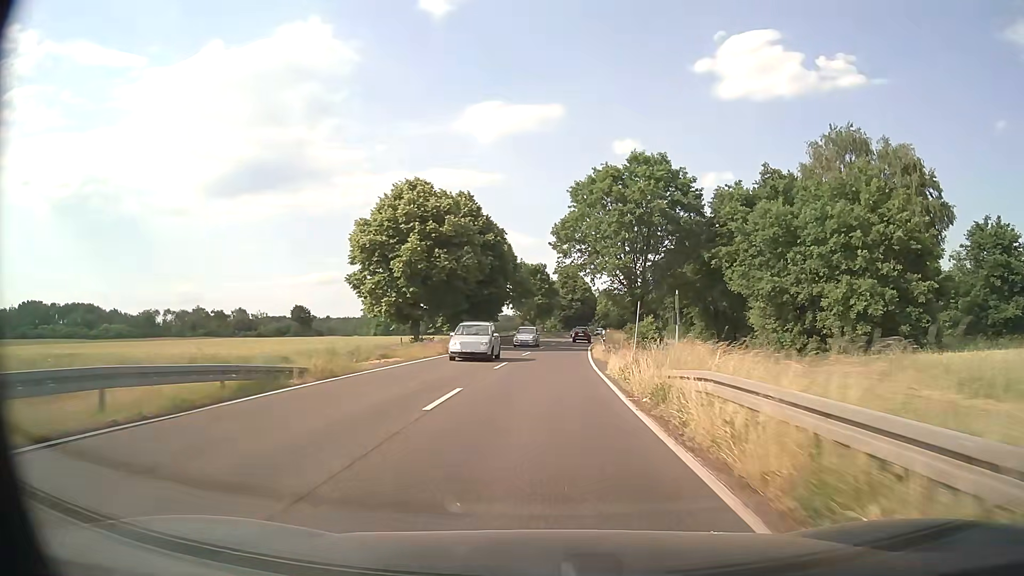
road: primary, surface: asphalt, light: Day
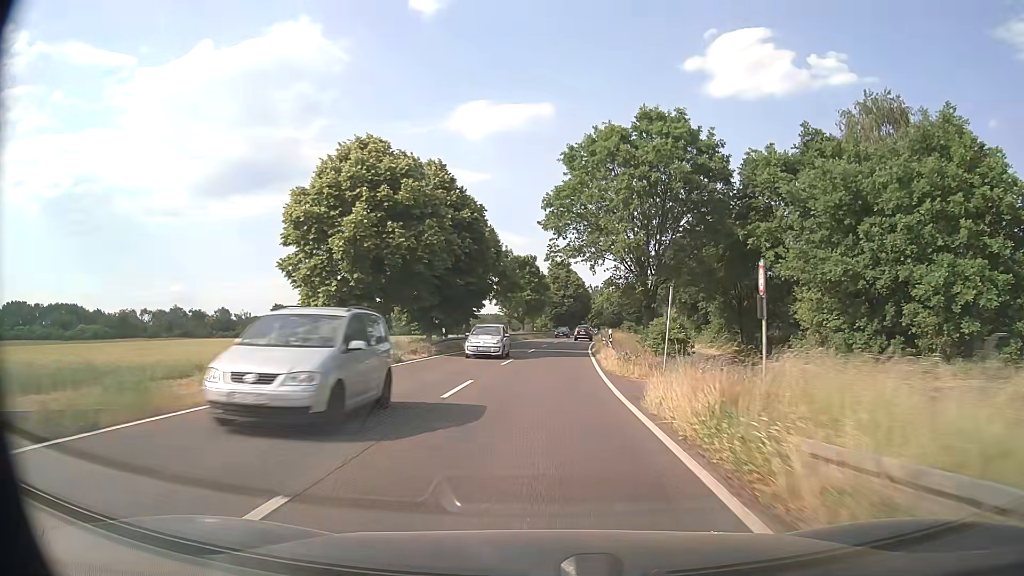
(+0.1, +10.2) m; +1°
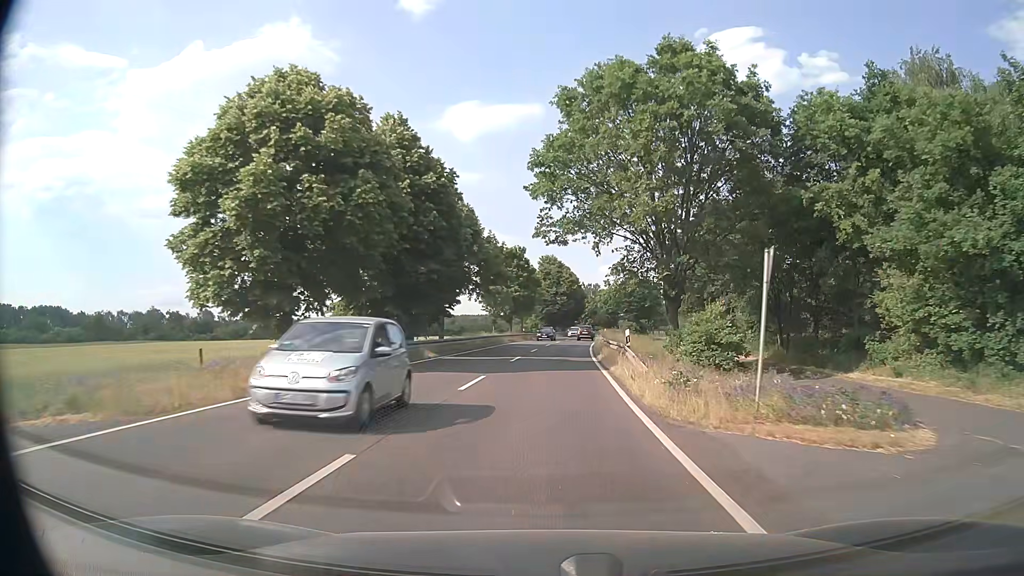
(+0.1, +10.2) m; +1°
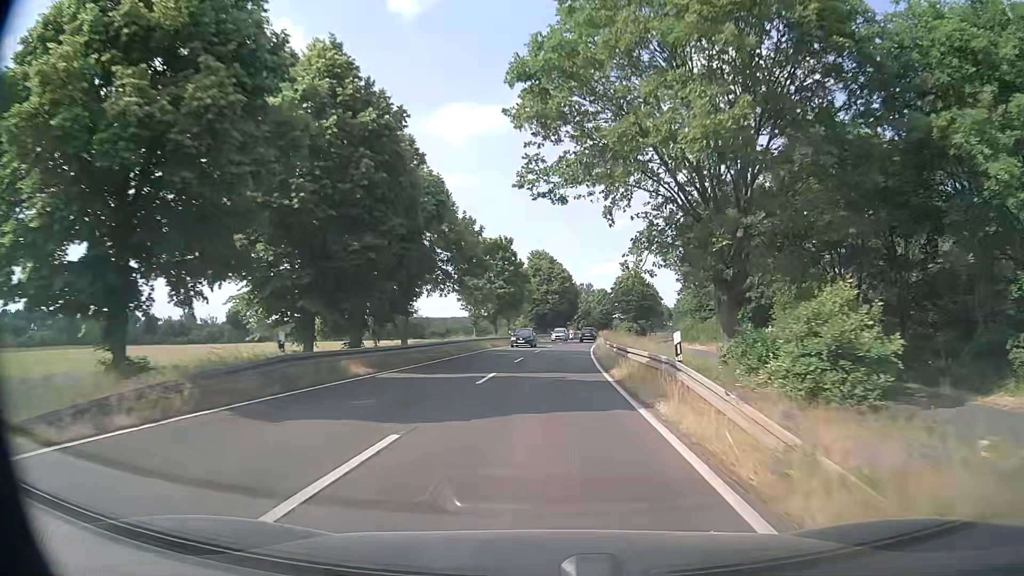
(+0.1, +10.2) m; +1°
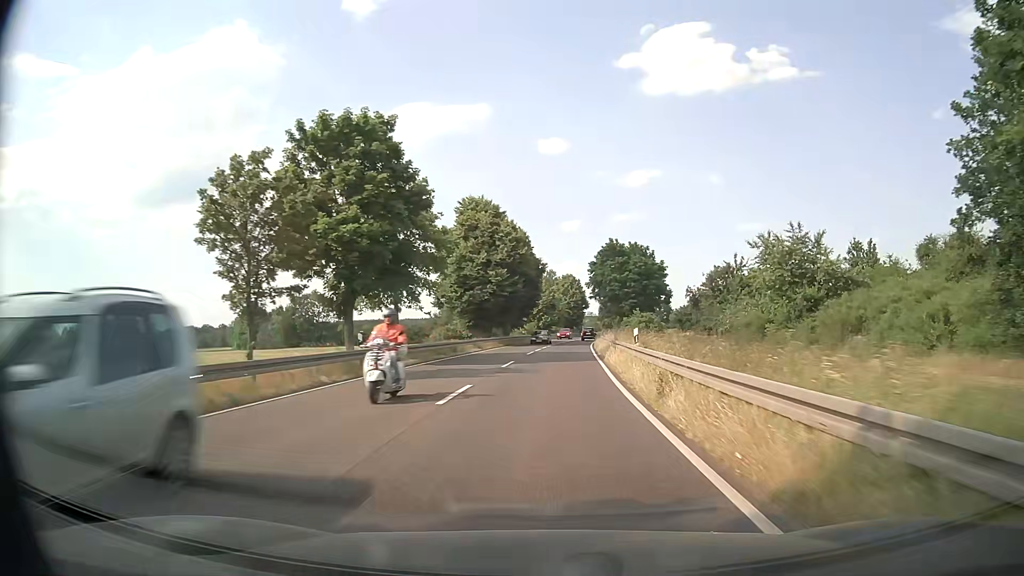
(+1.3, +41.0) m; +3°
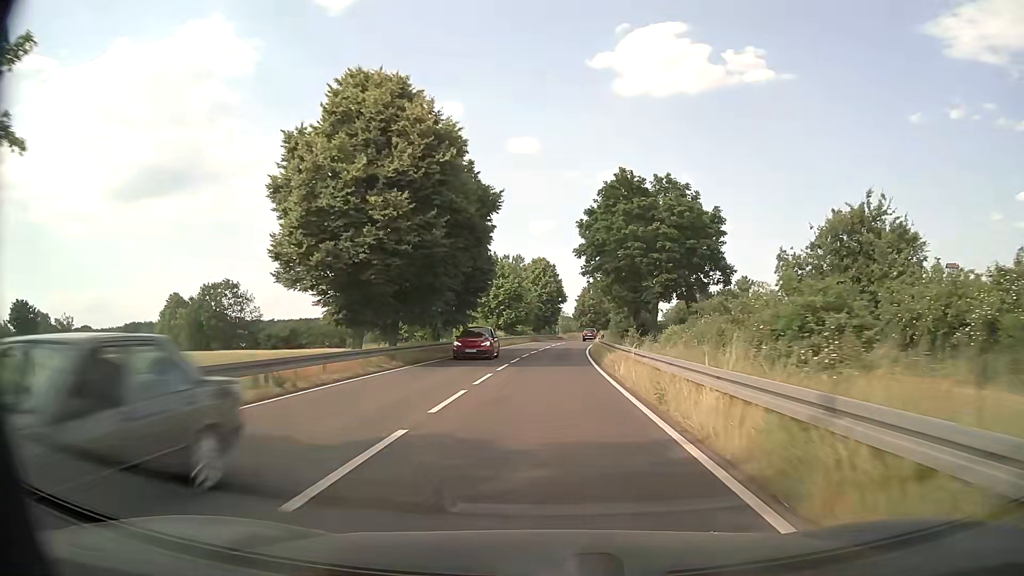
(+0.9, +31.1) m; +3°
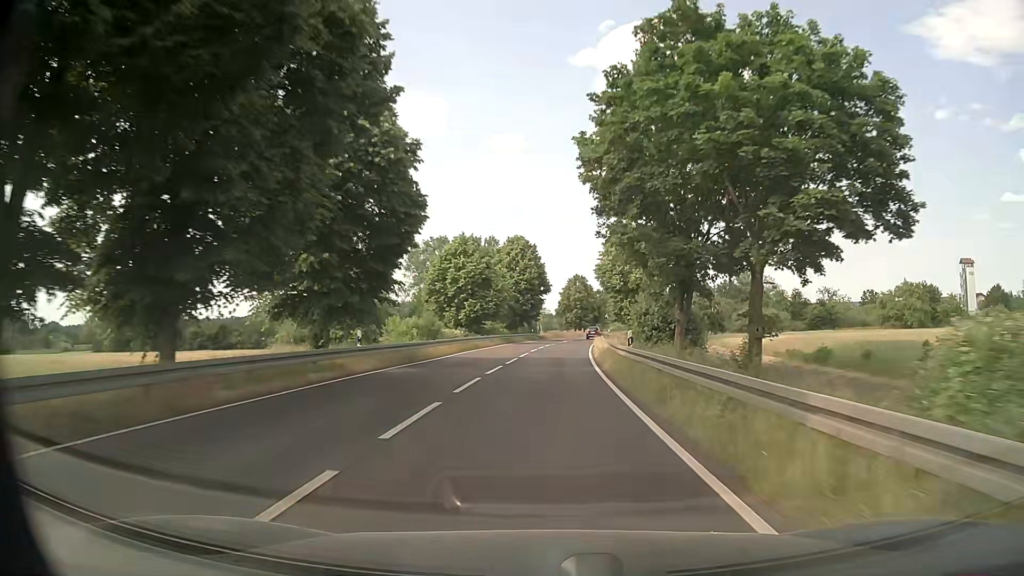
(+0.3, +20.9) m; +2°
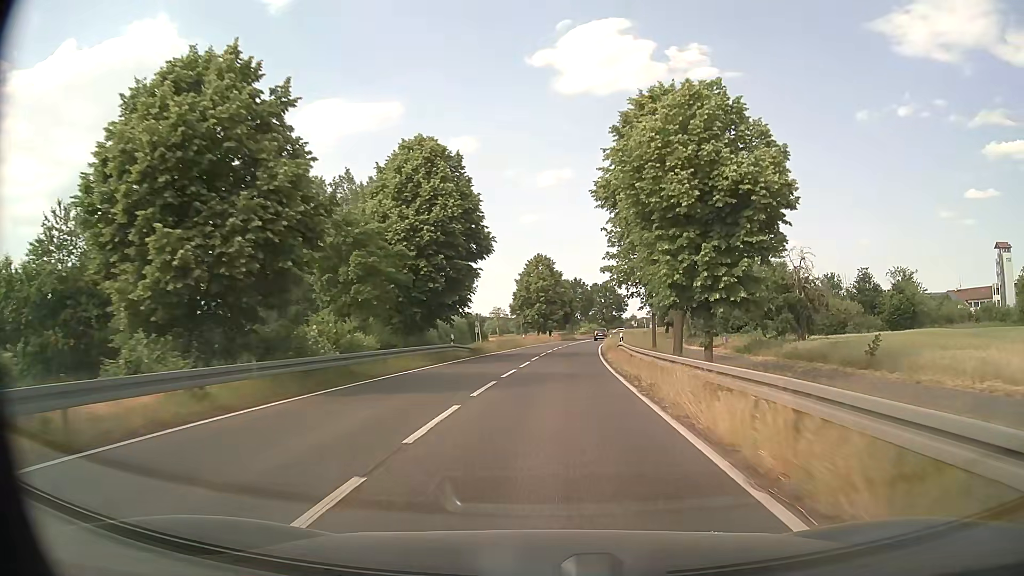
(+1.1, +42.3) m; +3°
(0, +10) (0, +20) (+1, +30) (+2, +40) (+2, +50) (+3, +60) (+5, +70) (+6, +80) (+7, +90) (+9, +99) m
